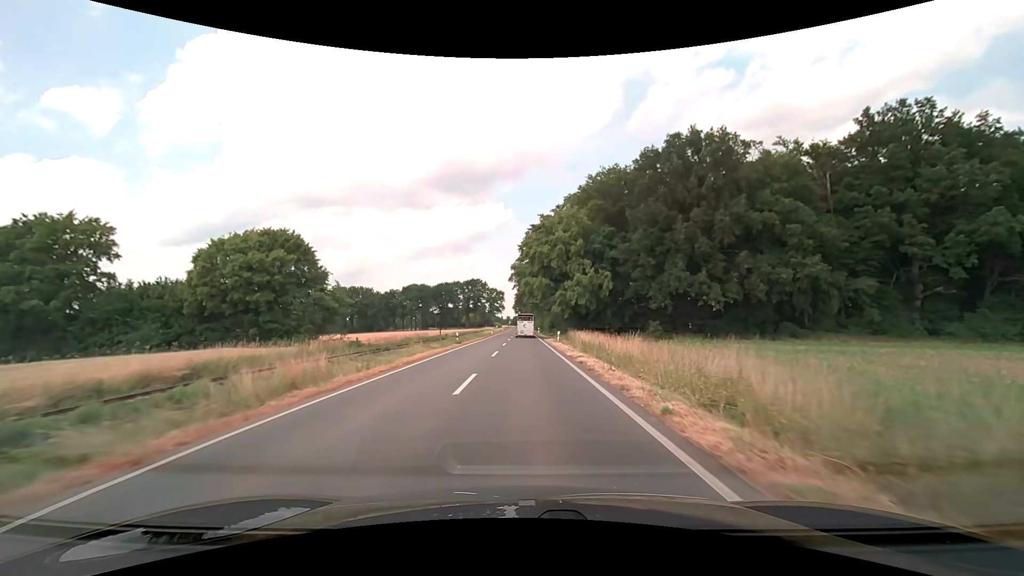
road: secondary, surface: asphalt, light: Day
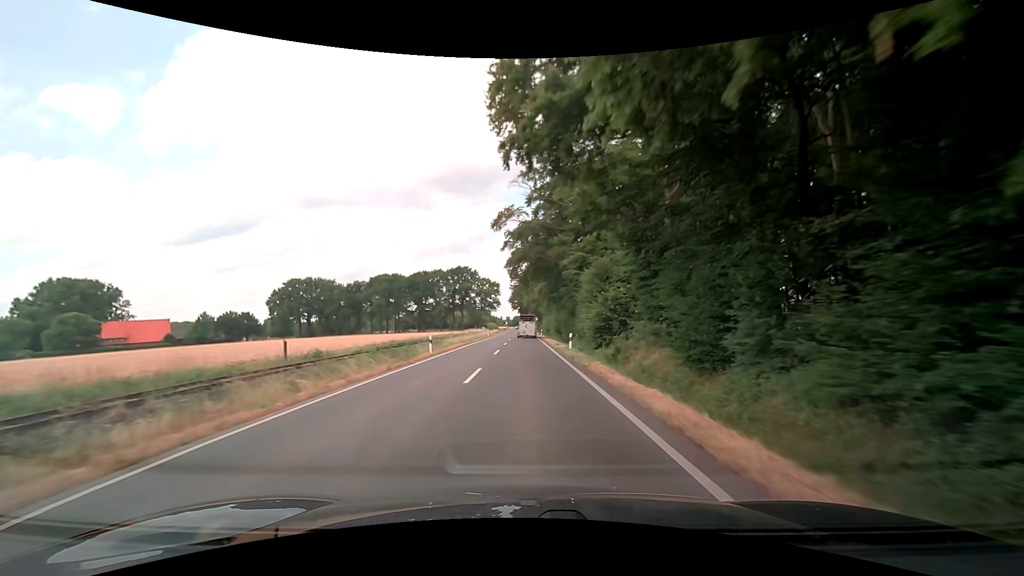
(-0.1, +58.3) m; -1°
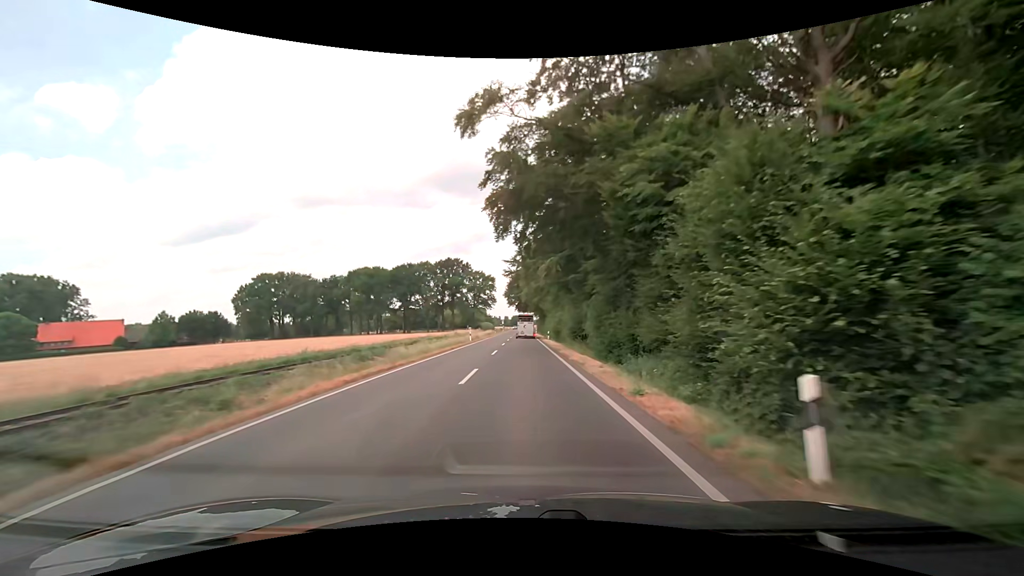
(+0.1, +24.0) m; 0°
(0, +10) (0, +20) (0, +30) (0, +40) (0, +50) (0, +60) (0, +70) (0, +80) (0, +90) (0, +100) m
